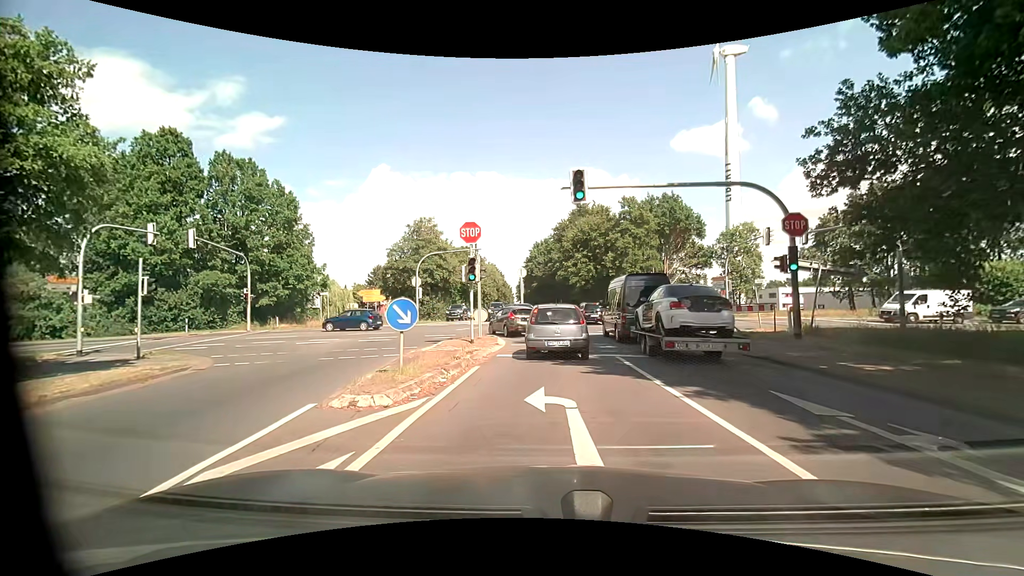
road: tertiary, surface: asphalt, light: Day
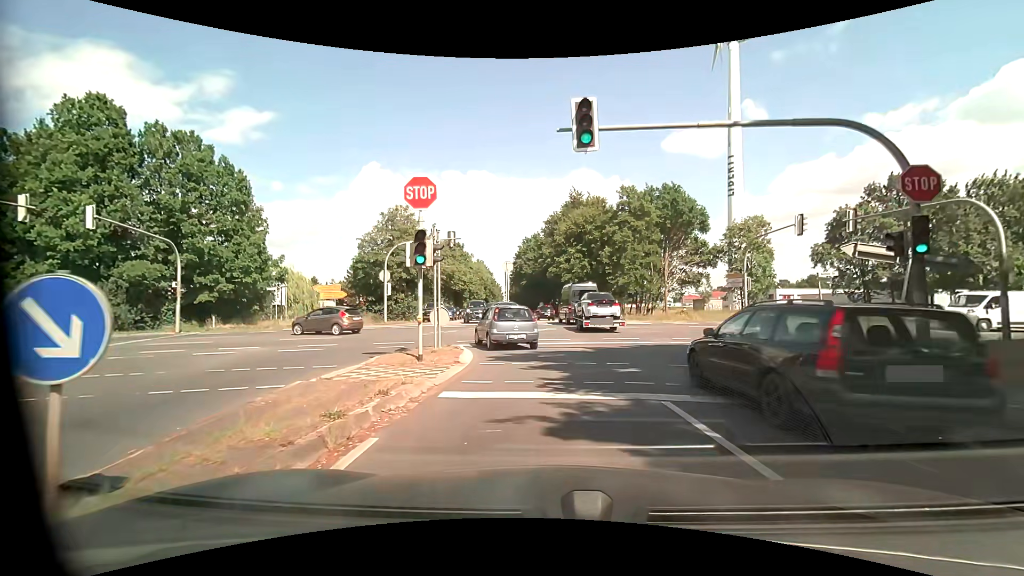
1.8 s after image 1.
(-0.1, +6.7) m; 0°
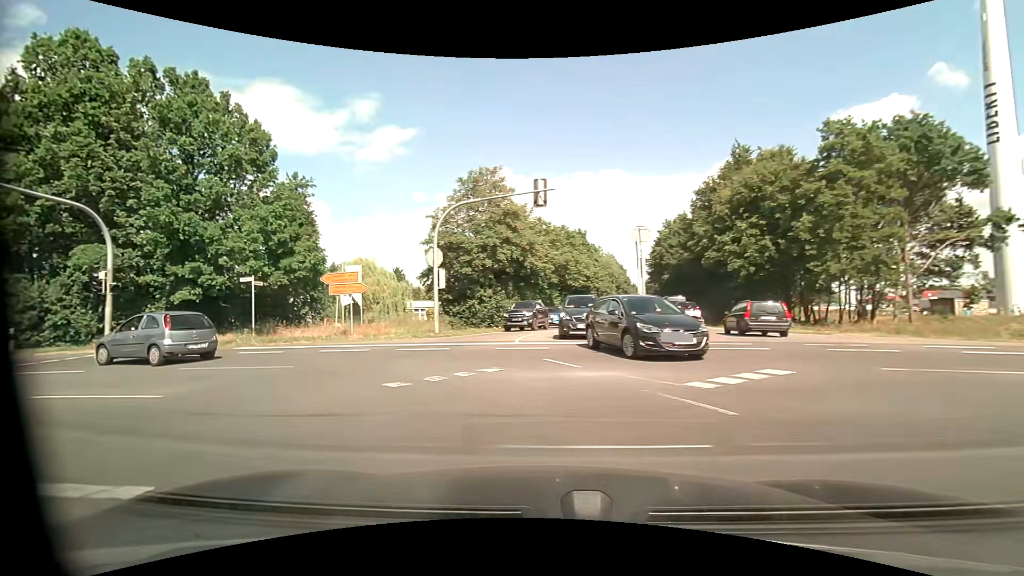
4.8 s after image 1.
(-0.7, +17.7) m; -15°
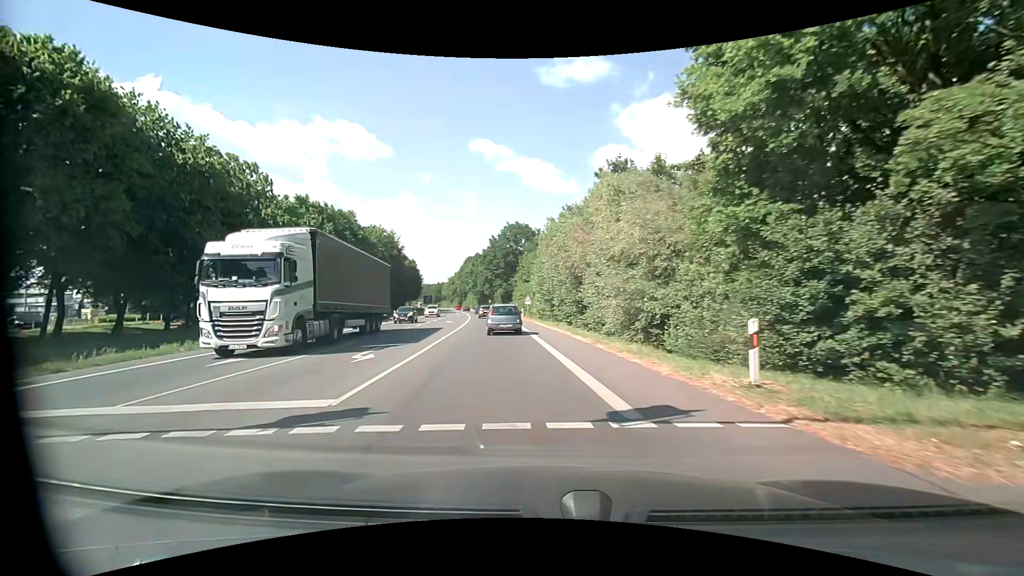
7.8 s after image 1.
(-14.0, +16.4) m; -80°
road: primary
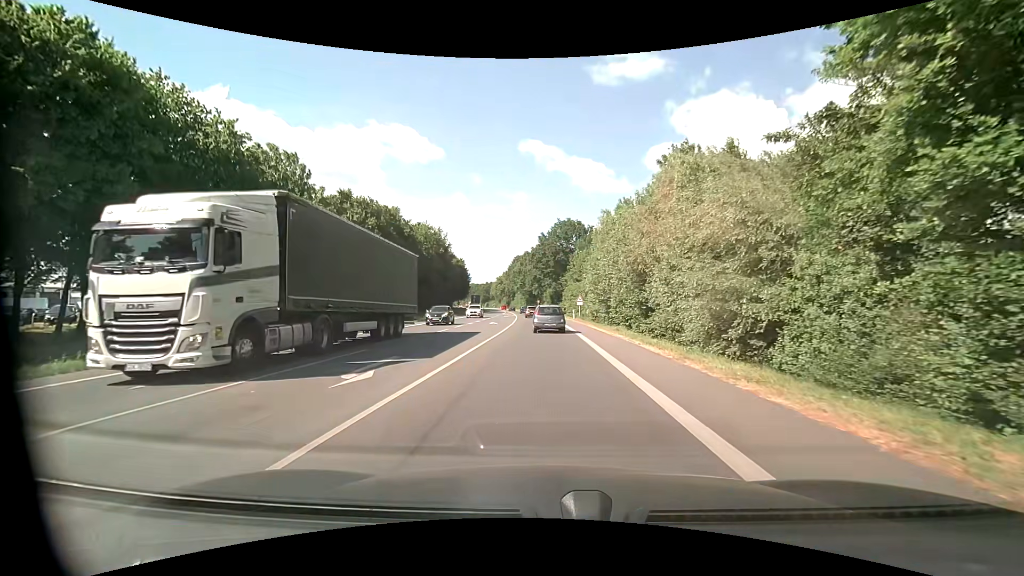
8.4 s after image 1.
(-0.2, +4.4) m; -5°
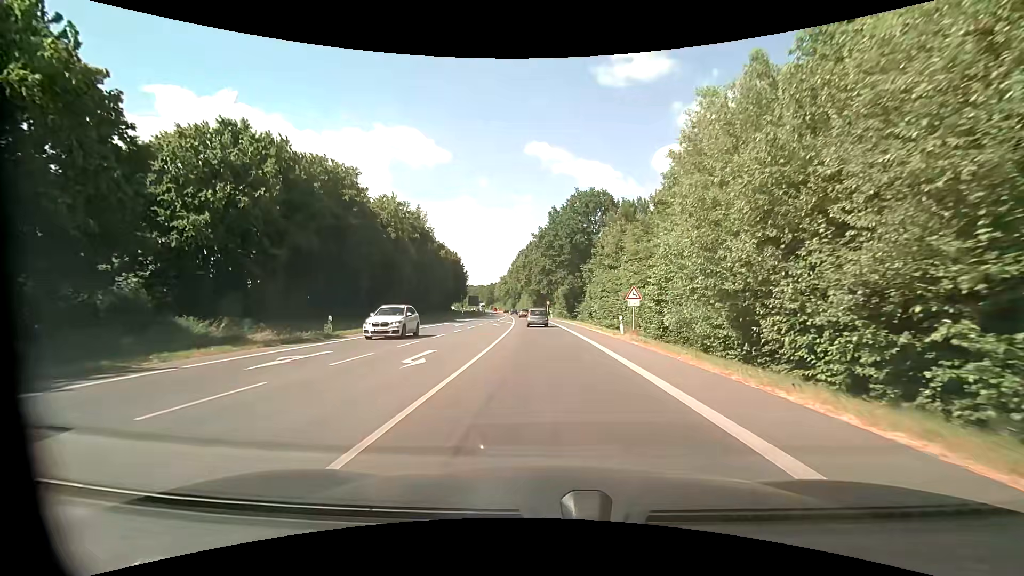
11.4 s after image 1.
(-0.3, +27.7) m; -1°
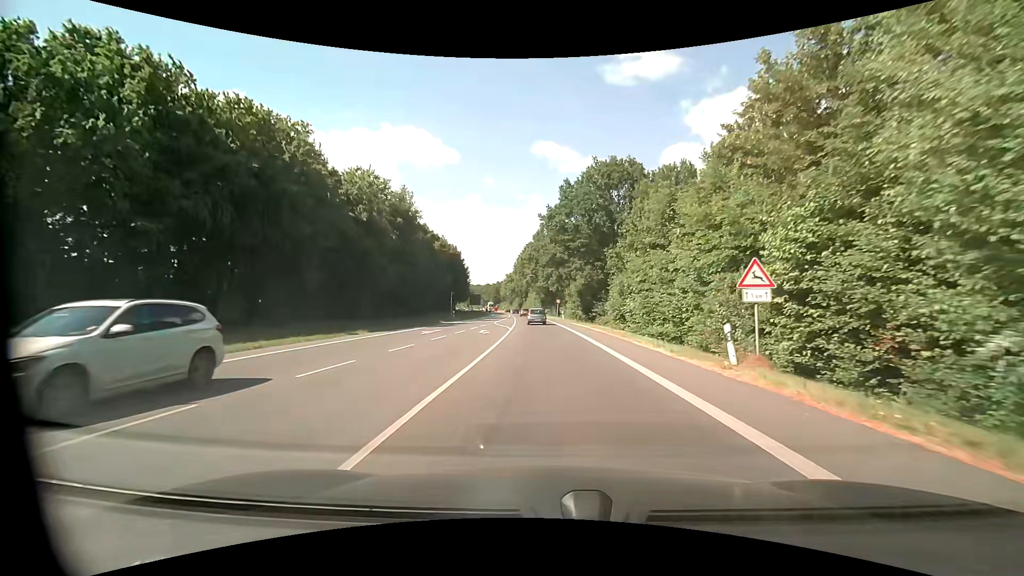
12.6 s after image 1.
(-0.1, +14.6) m; -1°
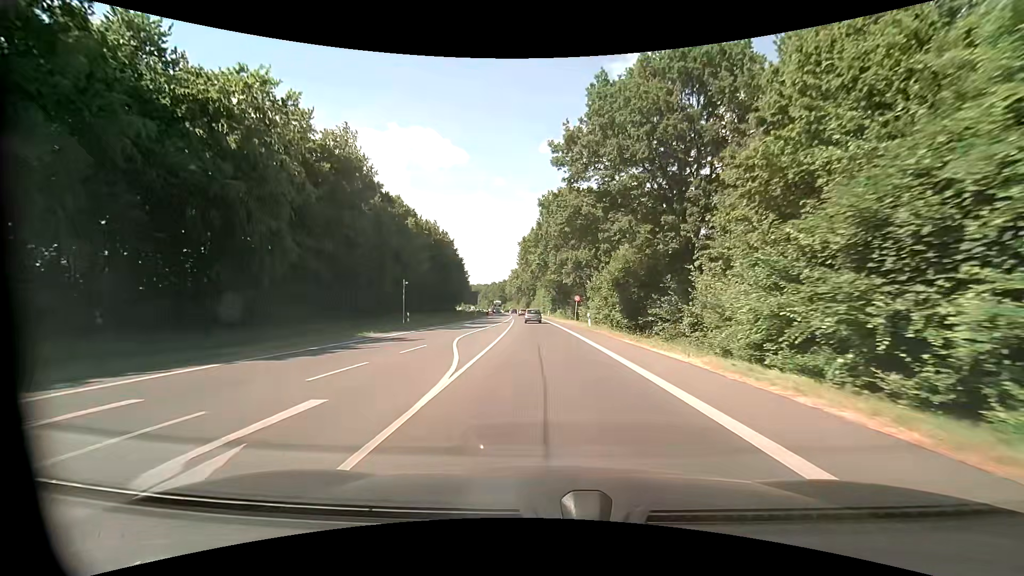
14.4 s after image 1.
(-0.3, +25.3) m; -2°
(0, +10) (0, +20) (0, +30) (-1, +40) (-1, +50) (-2, +60) (-2, +70) (-3, +80) (-3, +90) (-4, +100) m
